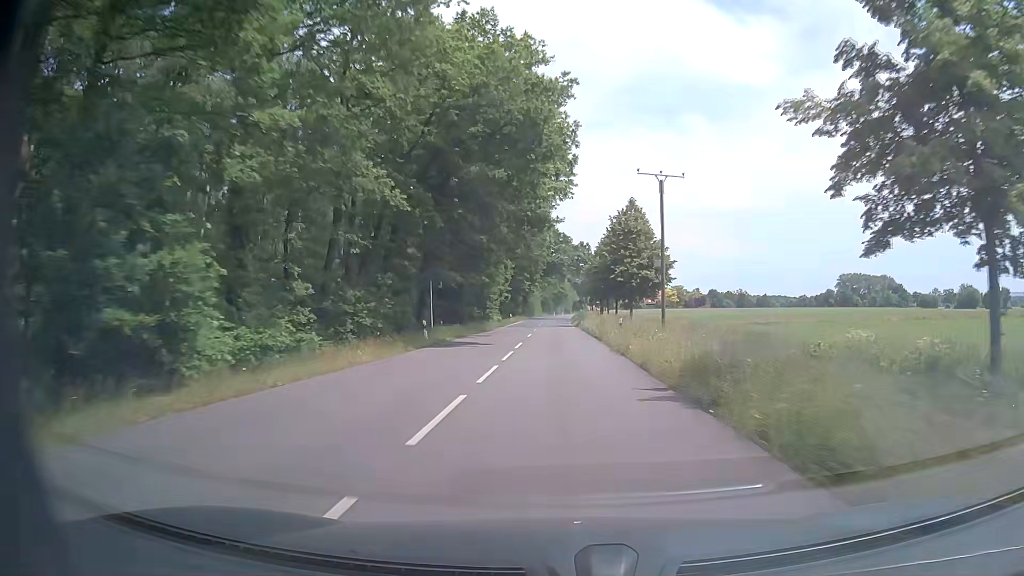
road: secondary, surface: asphalt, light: Day
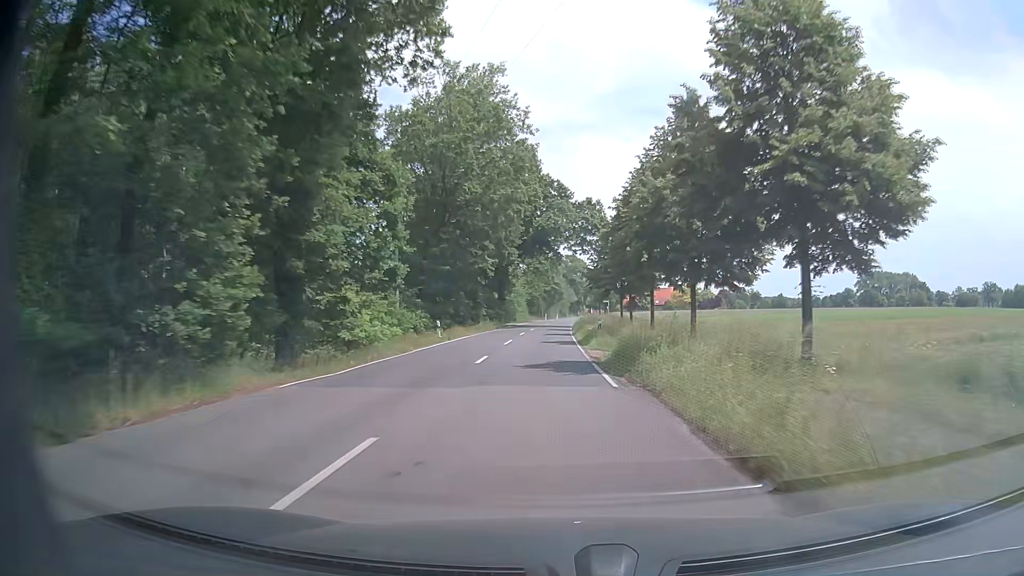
(+0.2, +45.8) m; 0°
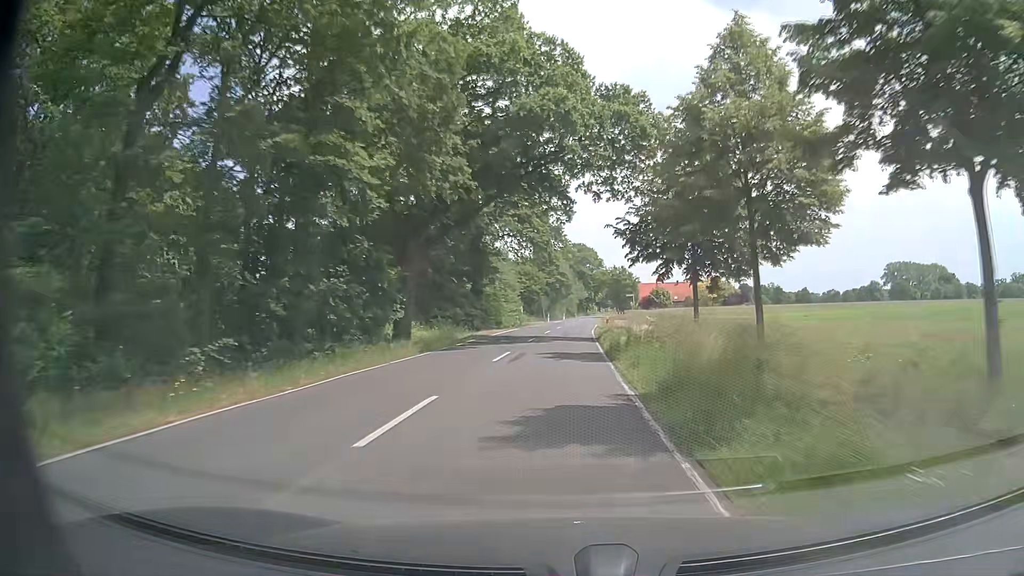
(0.0, +34.2) m; 0°
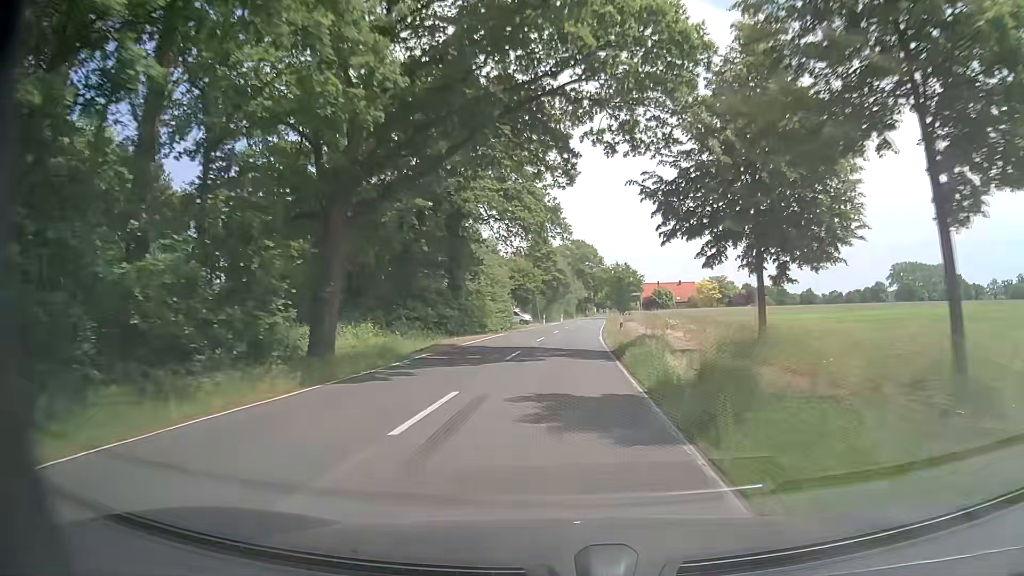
(0.0, +11.4) m; 0°
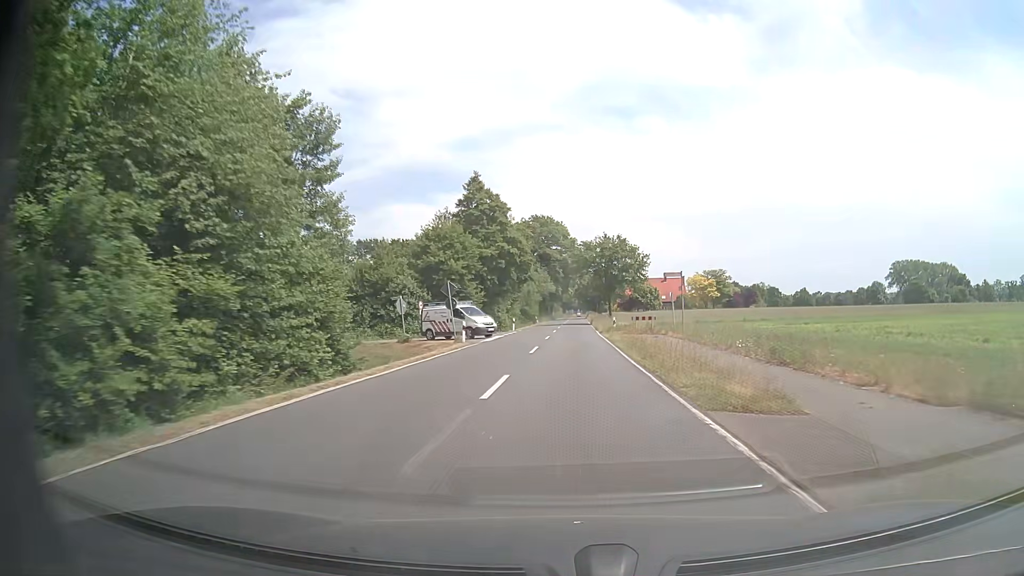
(+1.5, +45.7) m; +3°
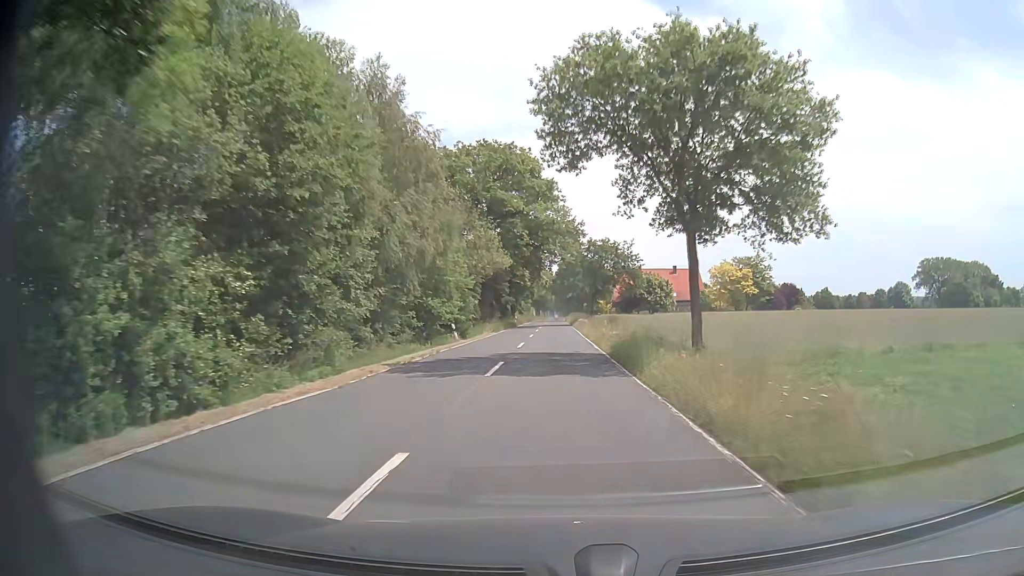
(+1.6, +57.2) m; +2°
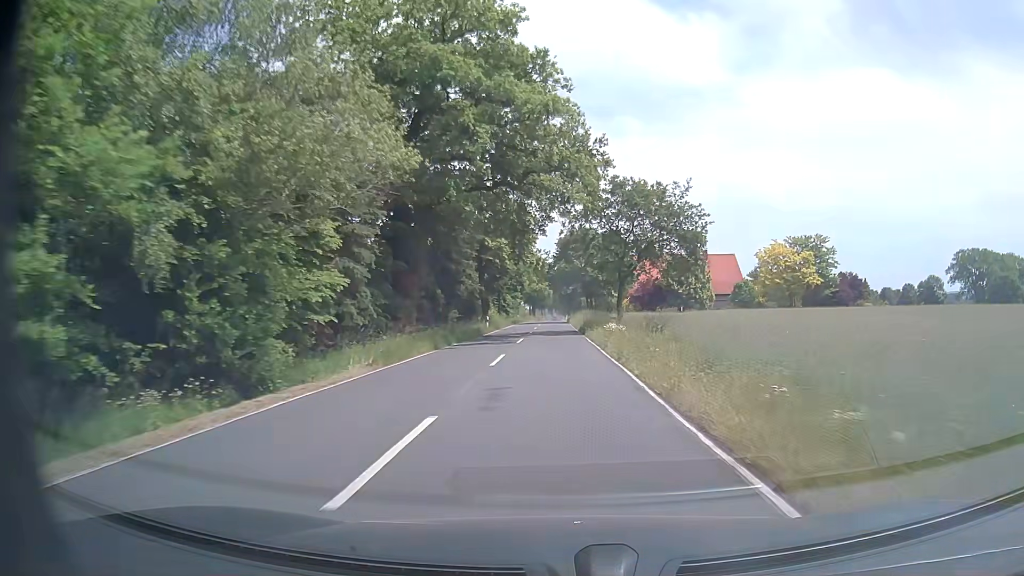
(0.0, +34.3) m; 0°
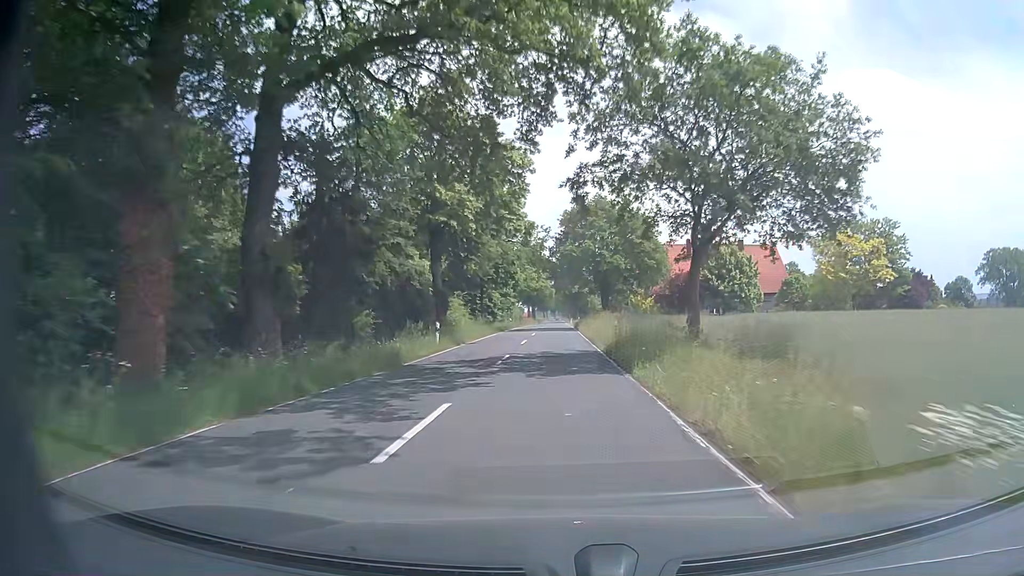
(-0.1, +22.9) m; 0°
(0, +10) (0, +20) (0, +30) (0, +40) (0, +50) (0, +60) (0, +70) (0, +80) (0, +90) (0, +100) m
